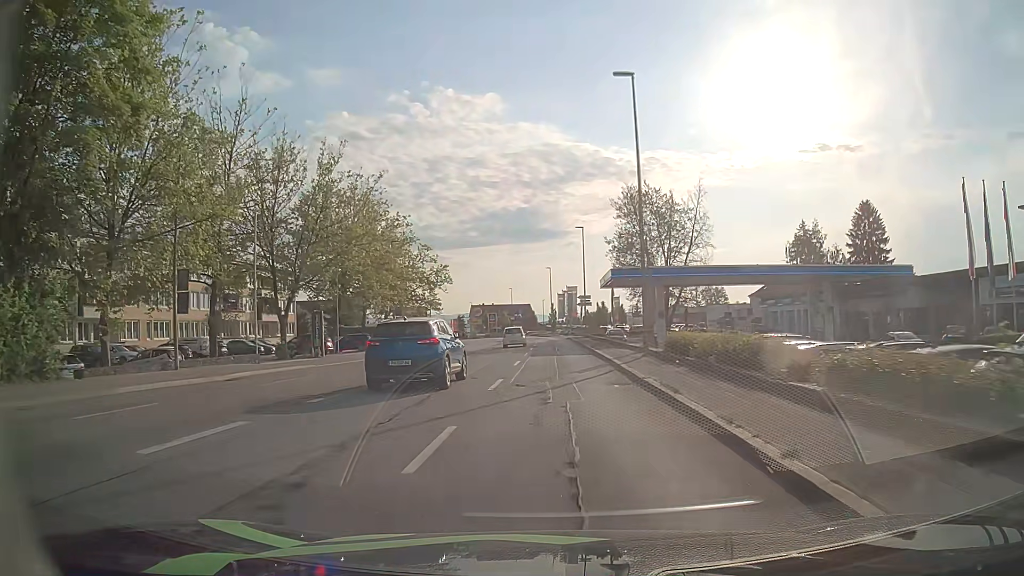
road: tertiary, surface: asphalt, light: Day
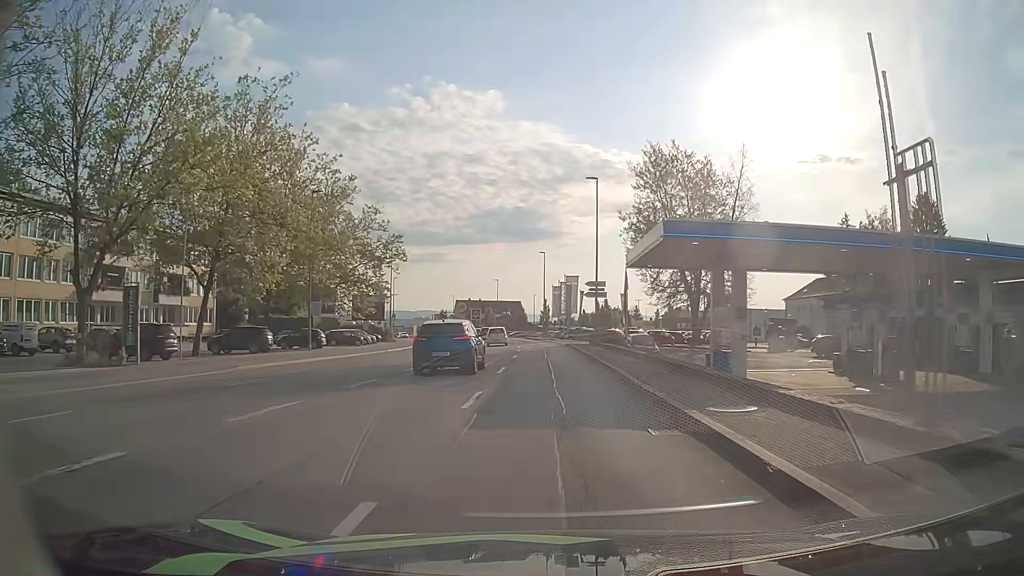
(+0.1, +21.8) m; +1°
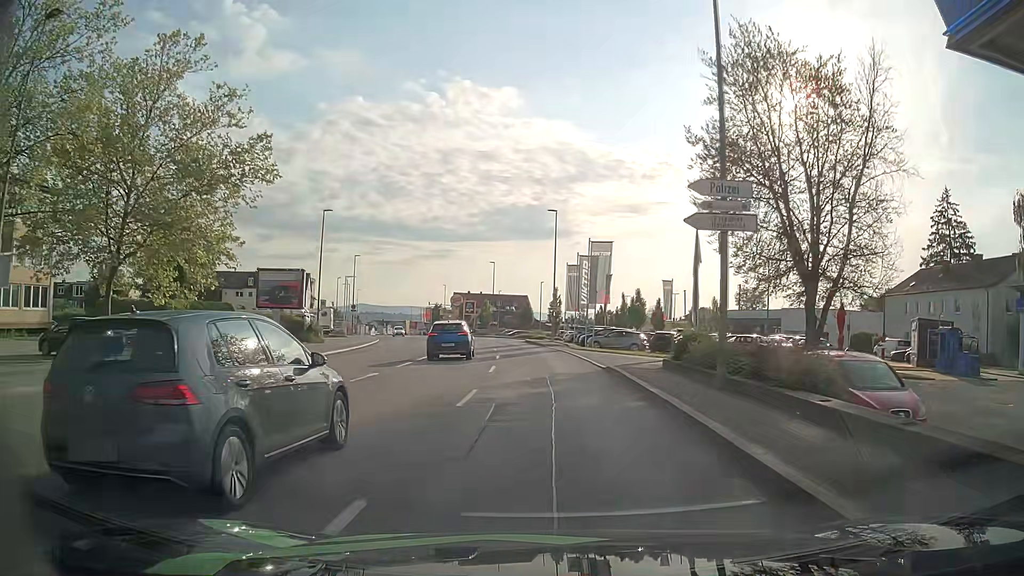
(0.0, +28.5) m; -1°
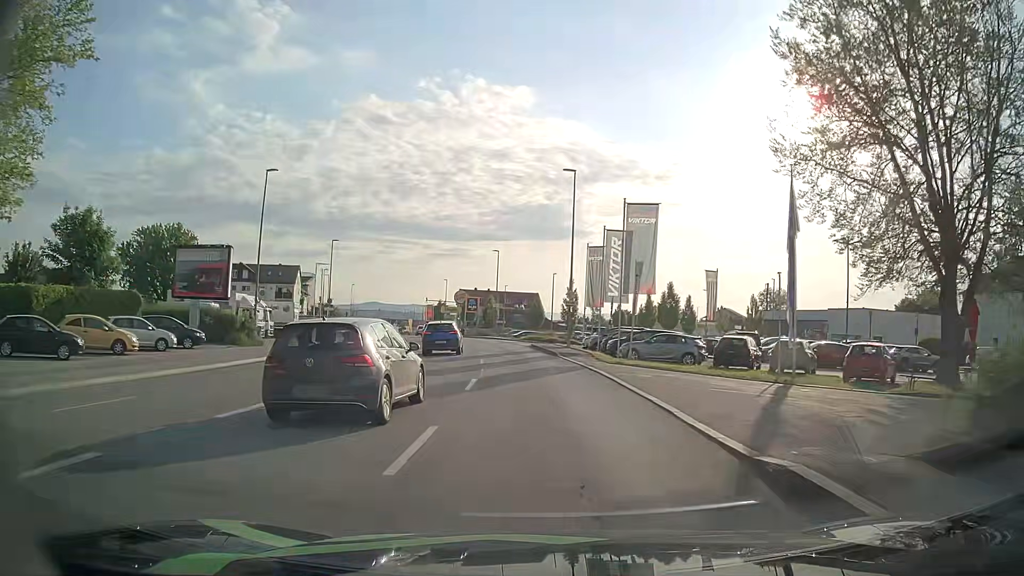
(0.0, +13.8) m; -1°
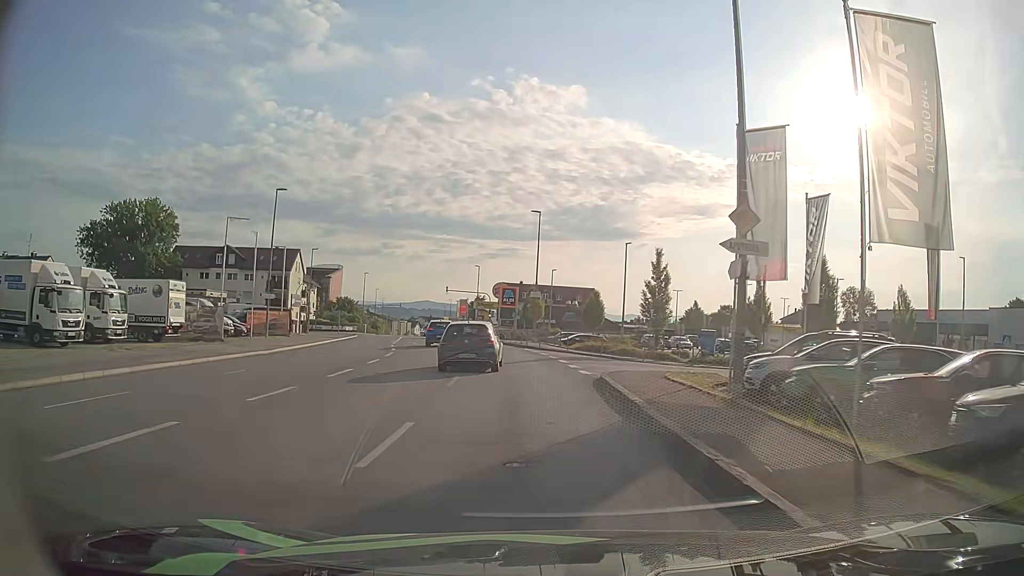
(-0.9, +27.4) m; -4°
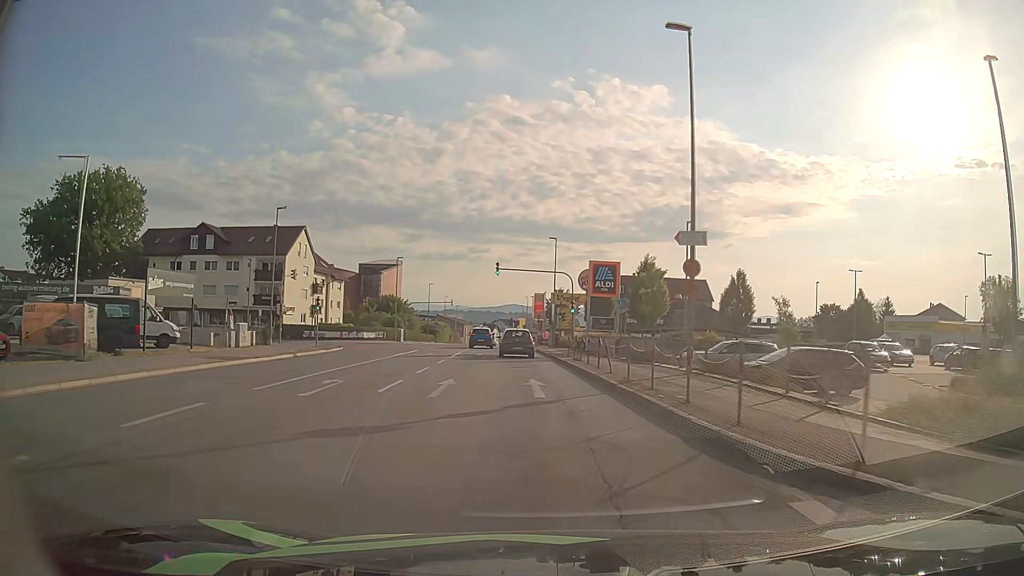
(-2.4, +33.4) m; -8°
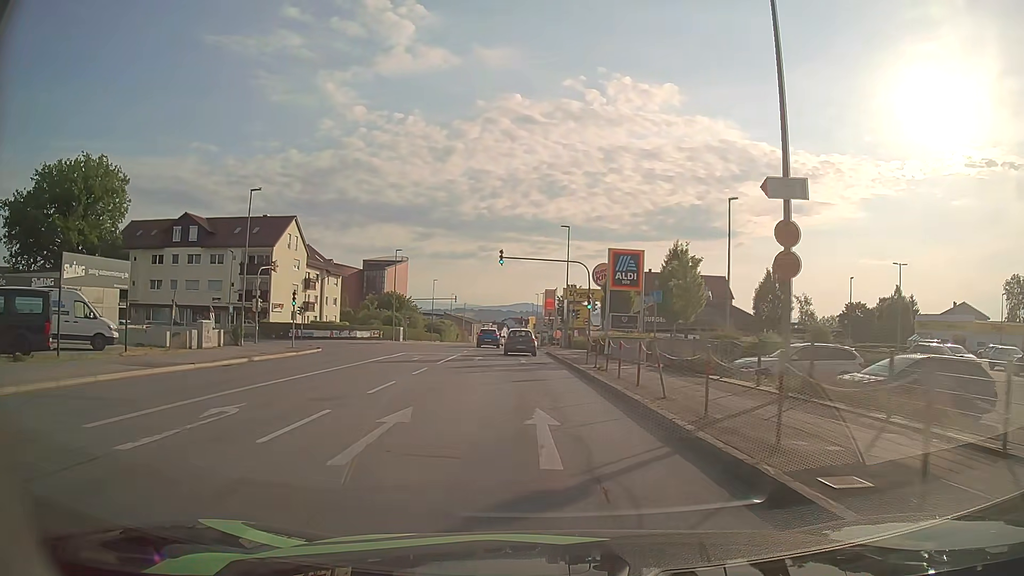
(-0.1, +6.7) m; -1°
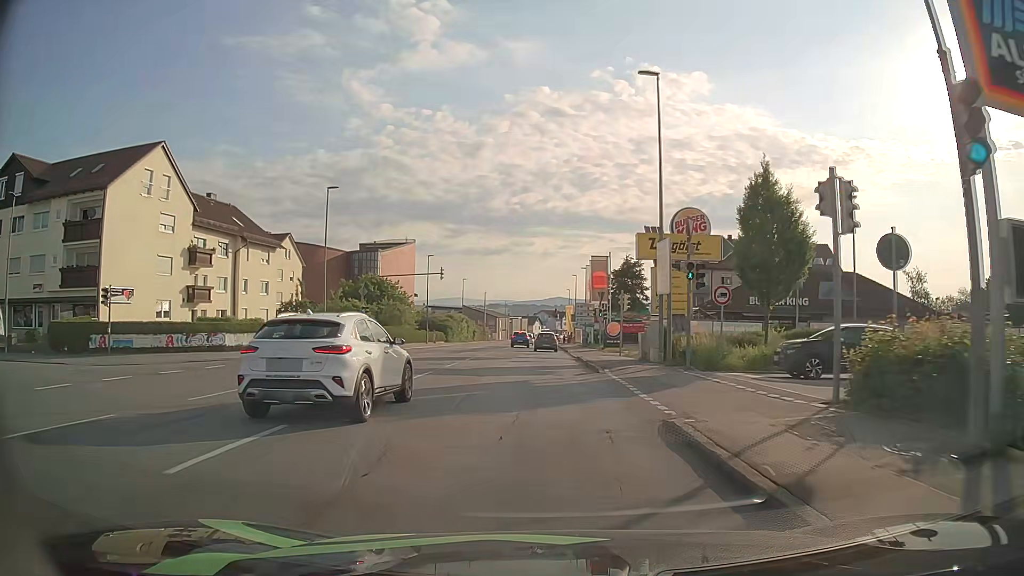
(-1.0, +34.2) m; -3°
(0, +10) (0, +20) (0, +30) (0, +40) (0, +50) (0, +60) (0, +70) (0, +80) (-1, +90) (-2, +100) m
